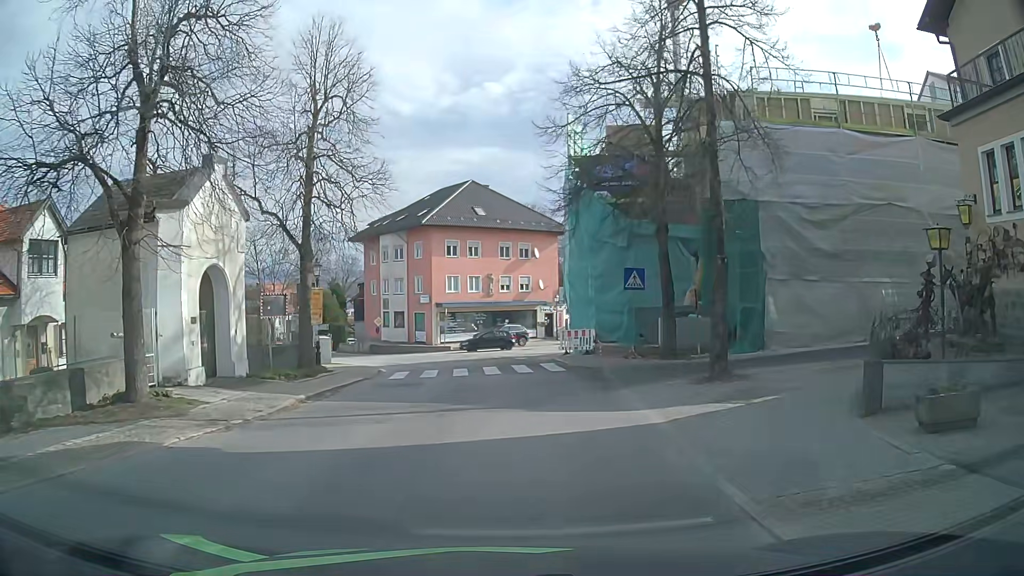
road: tertiary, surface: asphalt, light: Day
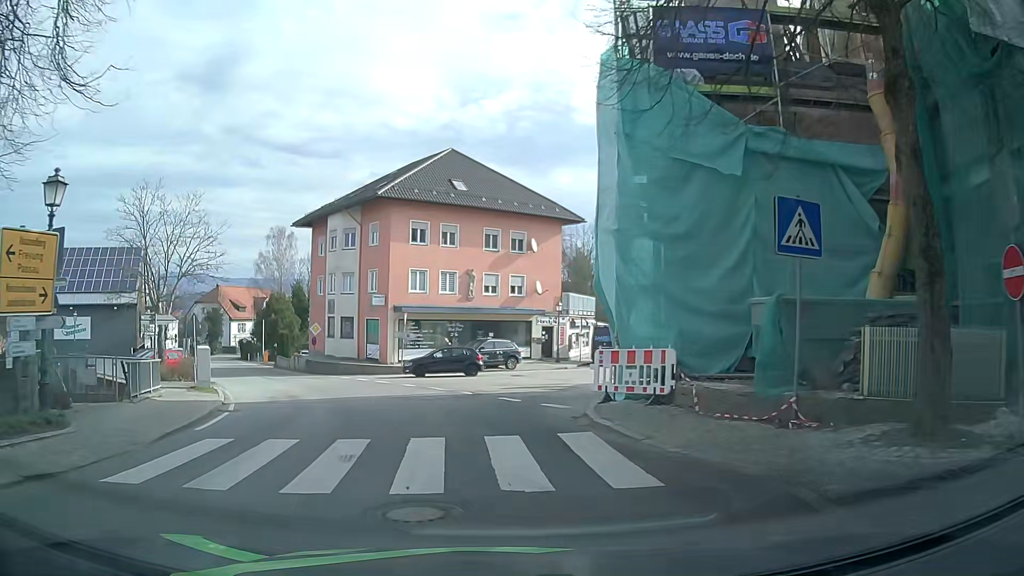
(+0.5, +15.1) m; +2°
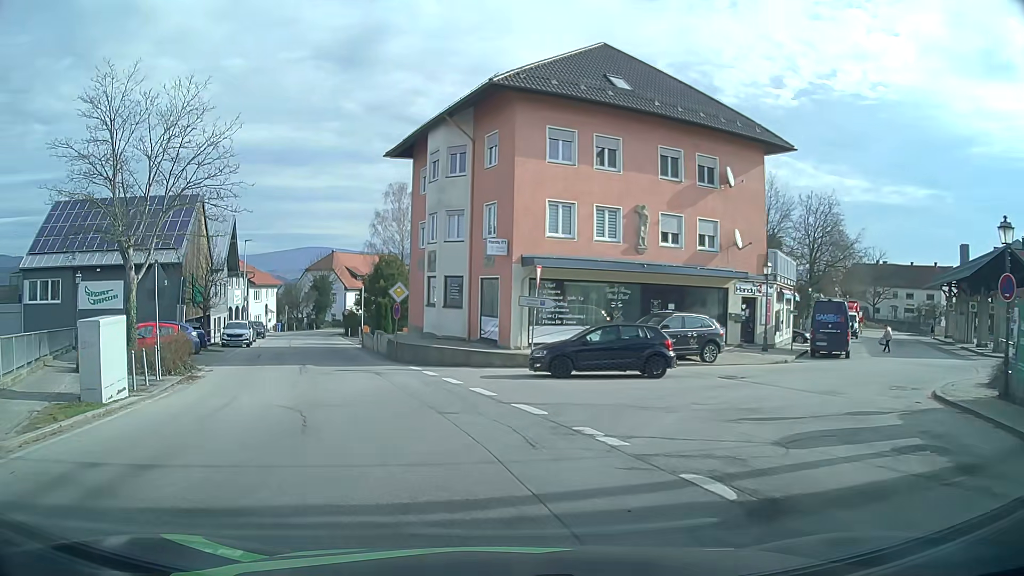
(-1.2, +14.6) m; -11°
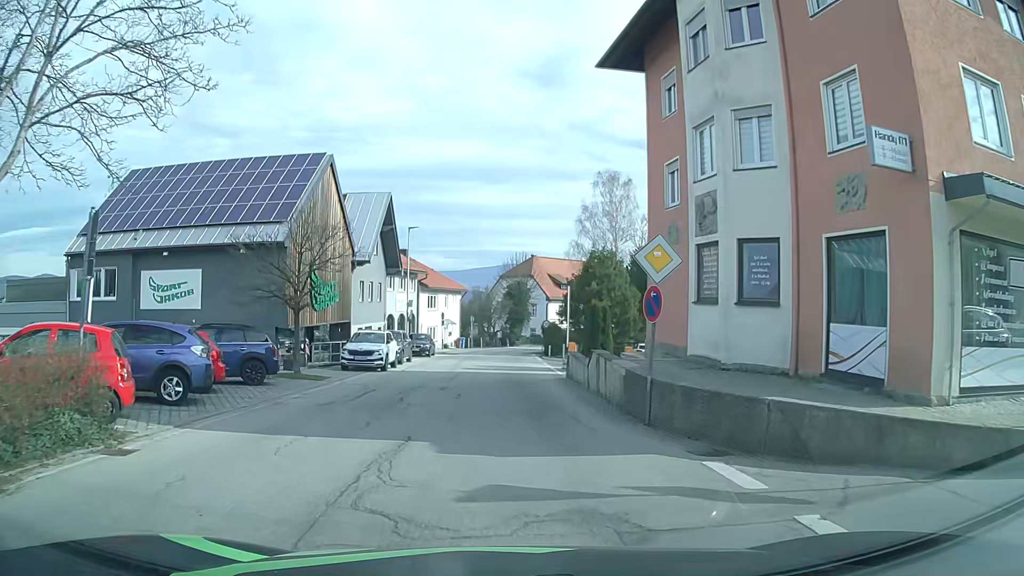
(-2.9, +15.2) m; -18°
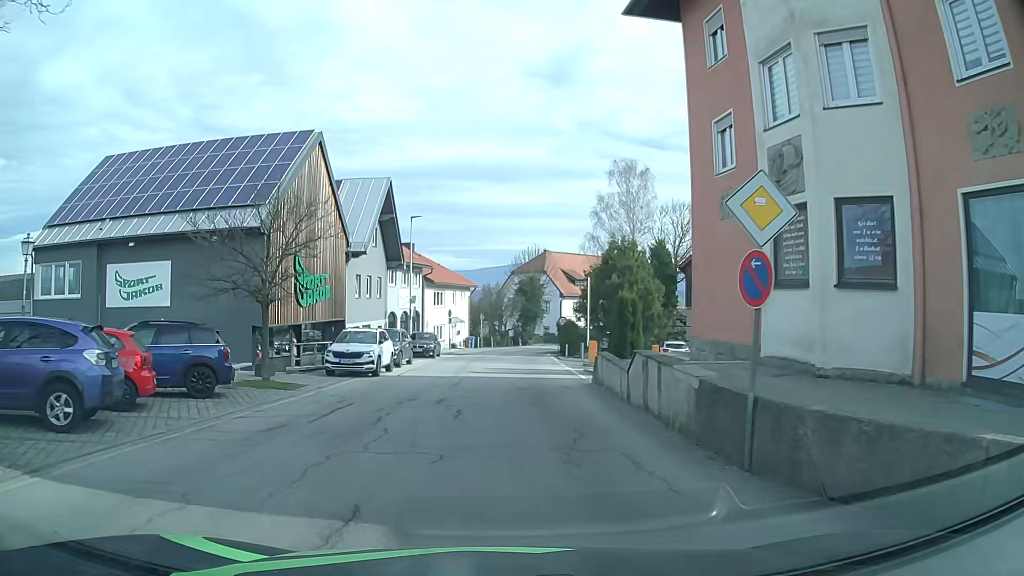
(0.0, +4.1) m; -1°
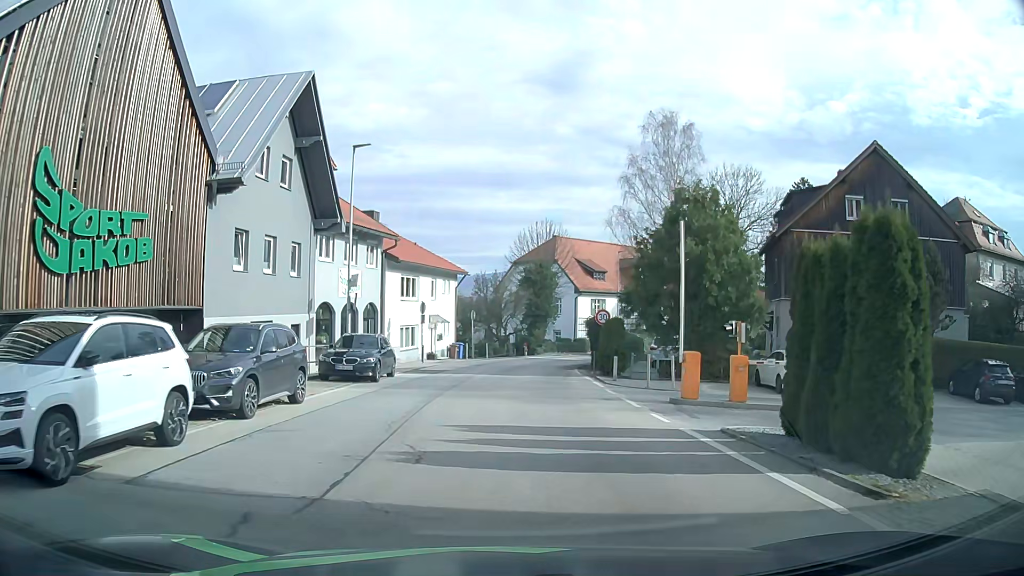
(-0.3, +17.4) m; 0°
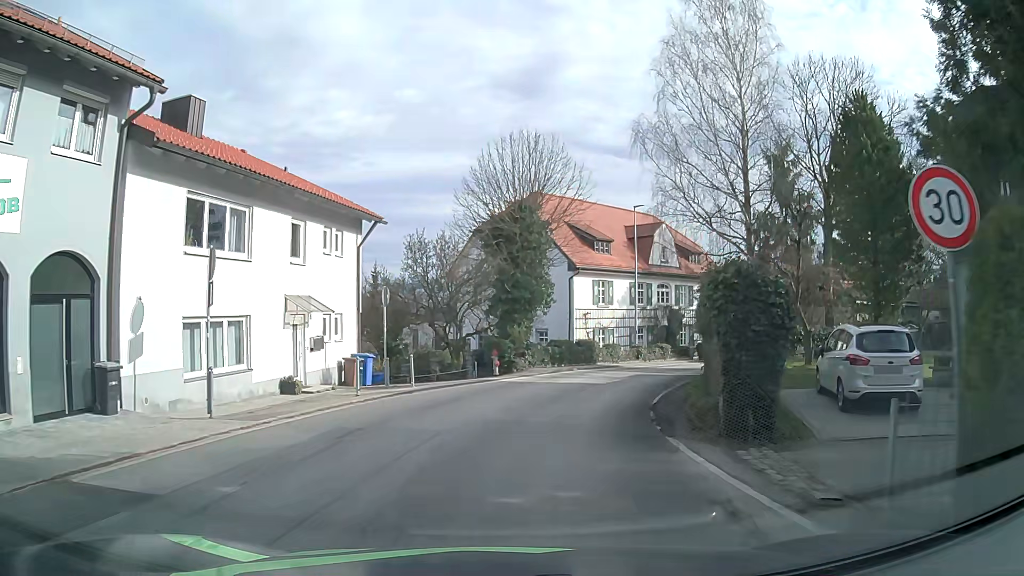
(+0.4, +22.3) m; +3°
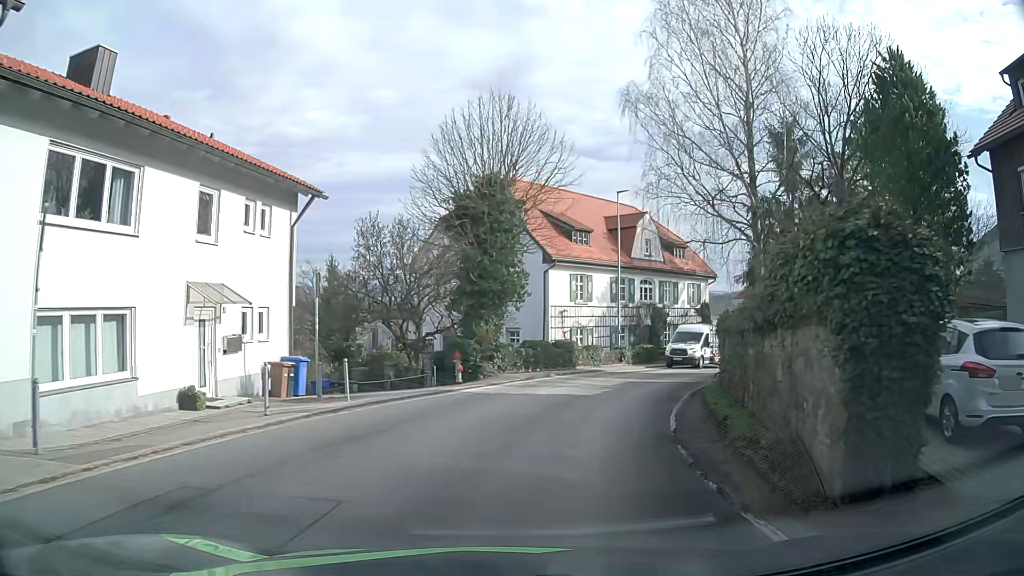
(0.0, +4.4) m; +3°
(+1, +10) (+3, +20) (+7, +29) (+12, +37) (+18, +45) (+26, +52) (+34, +58) (+42, +63) (+51, +68) (+60, +73) m
